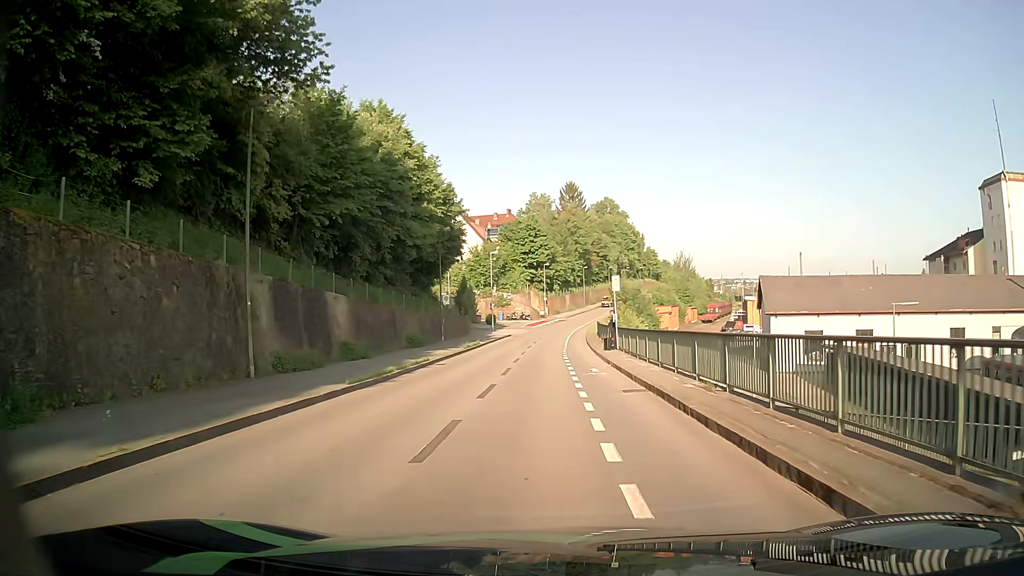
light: Day
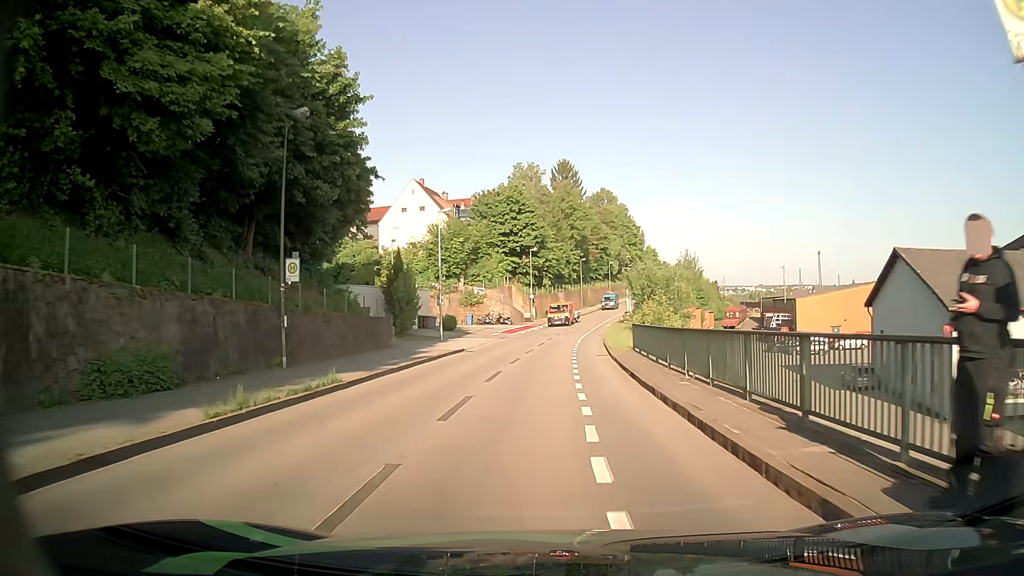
(+0.2, +27.5) m; +1°
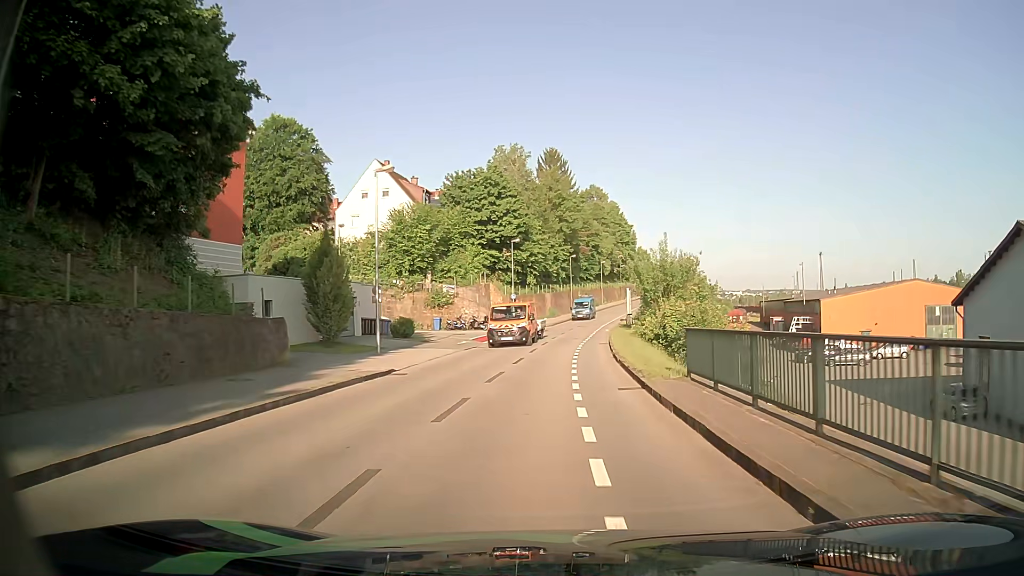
(+0.2, +12.4) m; +1°
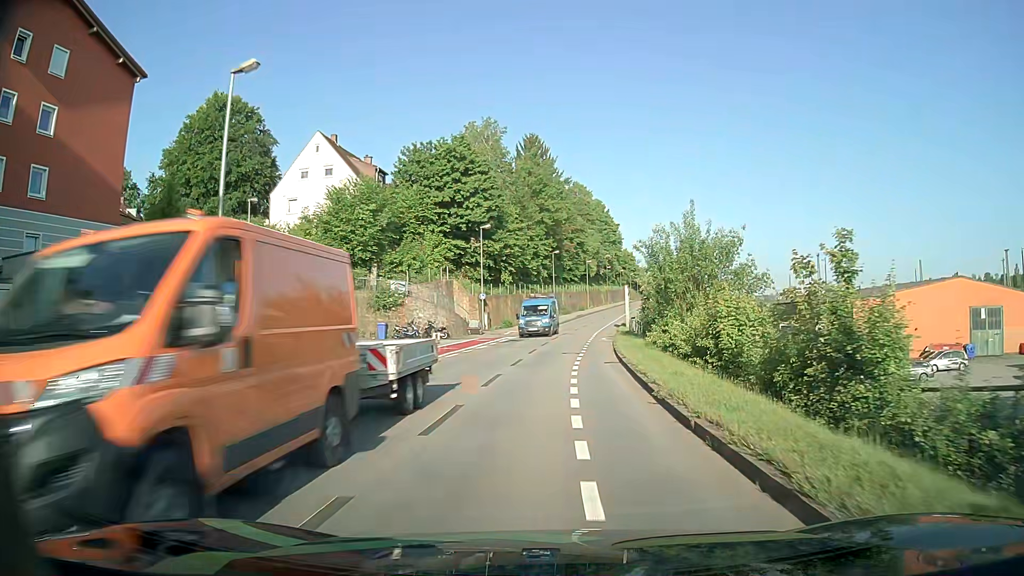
(+0.2, +13.0) m; +2°
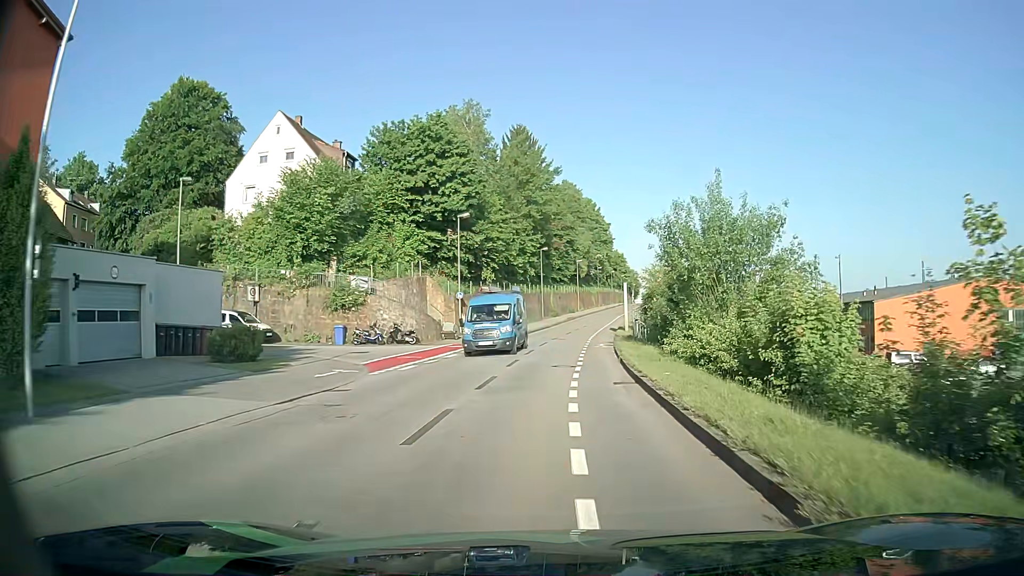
(+0.1, +6.7) m; +1°
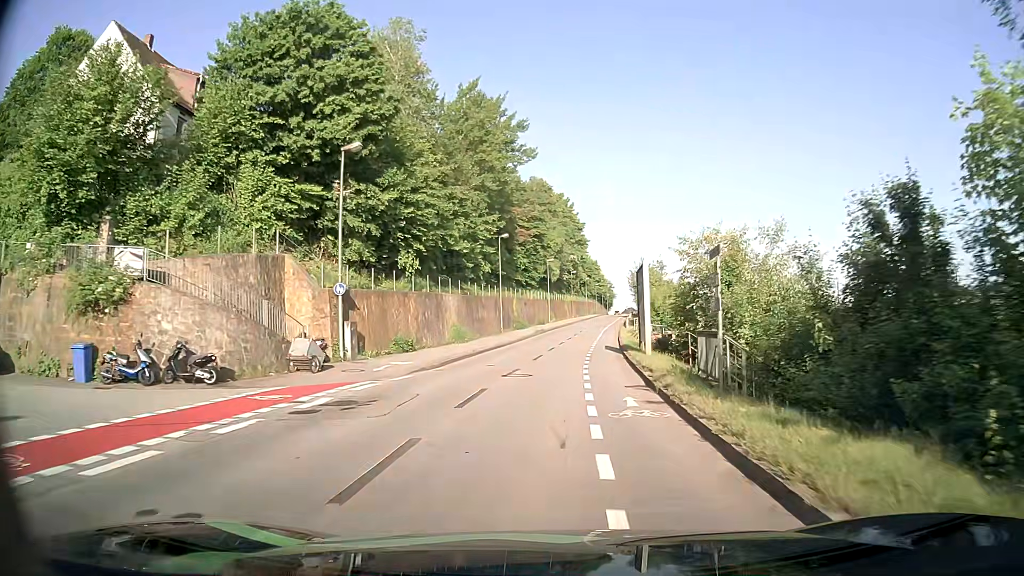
(+0.6, +20.5) m; +3°
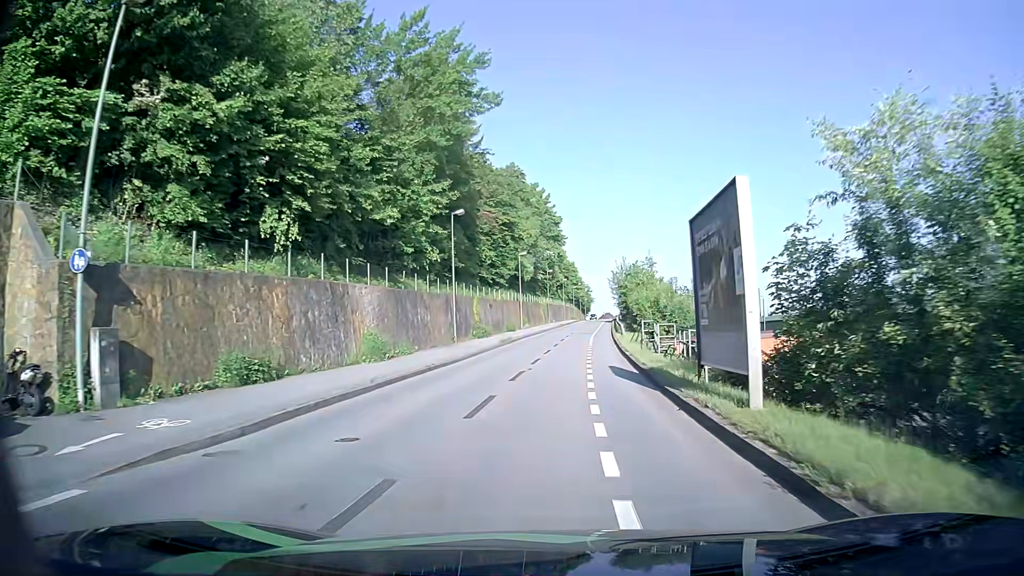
(+0.3, +14.0) m; +3°
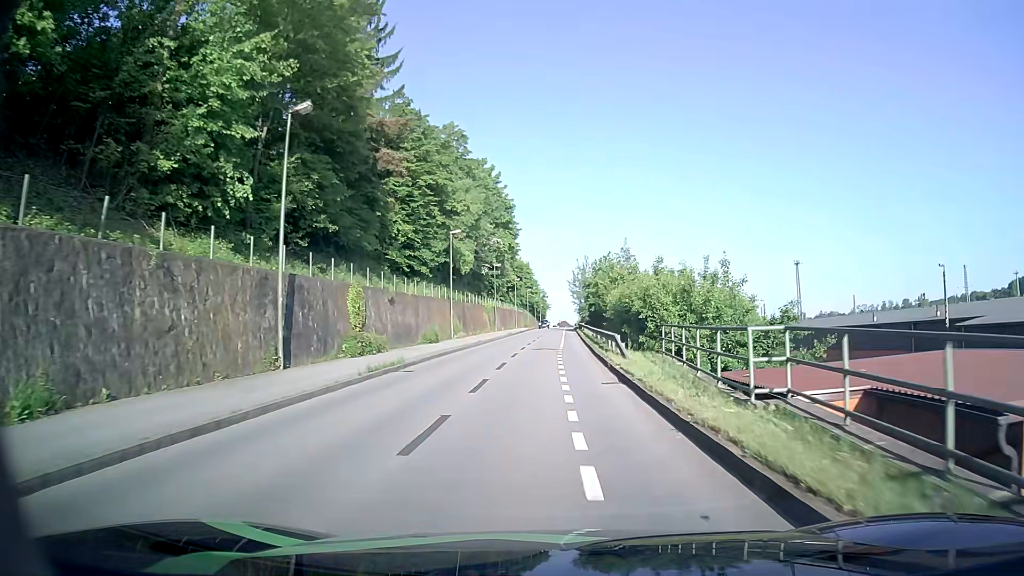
(+0.7, +21.0) m; +4°
(0, +10) (0, +20) (+1, +30) (+1, +40) (+1, +50) (+1, +60) (+2, +70) (+2, +80) (+2, +90) (+3, +100) m
